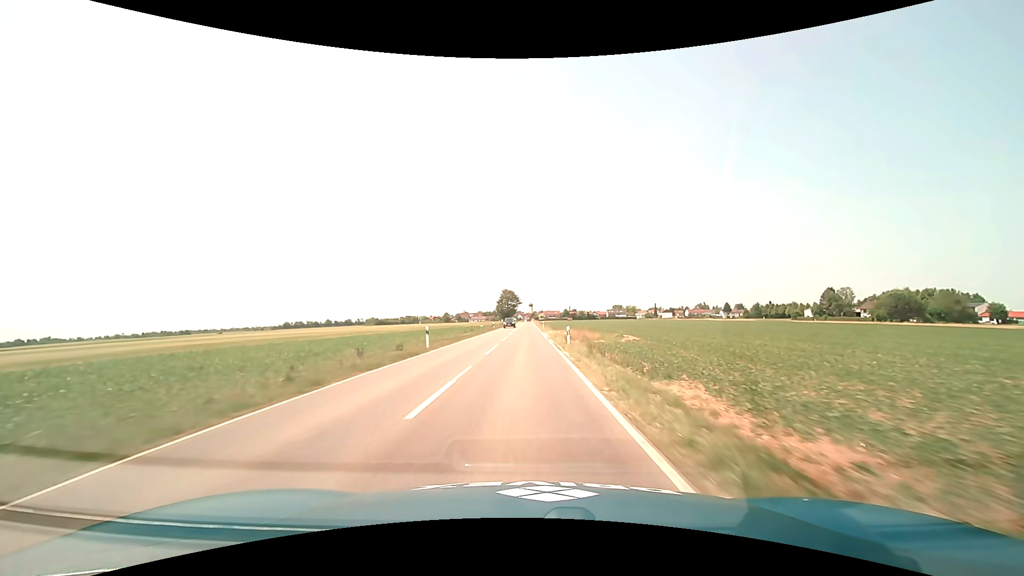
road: tertiary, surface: asphalt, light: Day
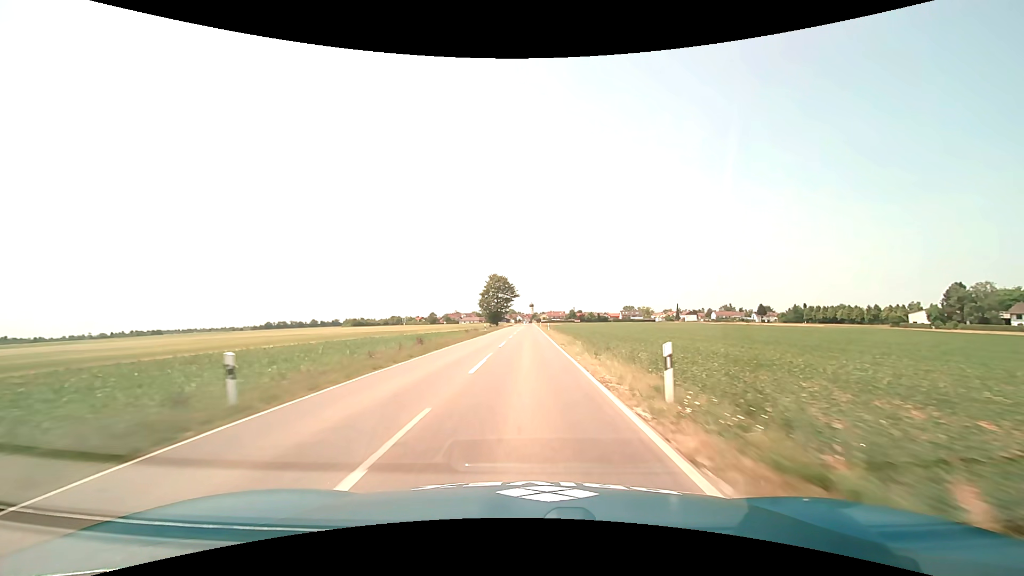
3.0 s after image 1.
(-0.3, +67.7) m; 0°
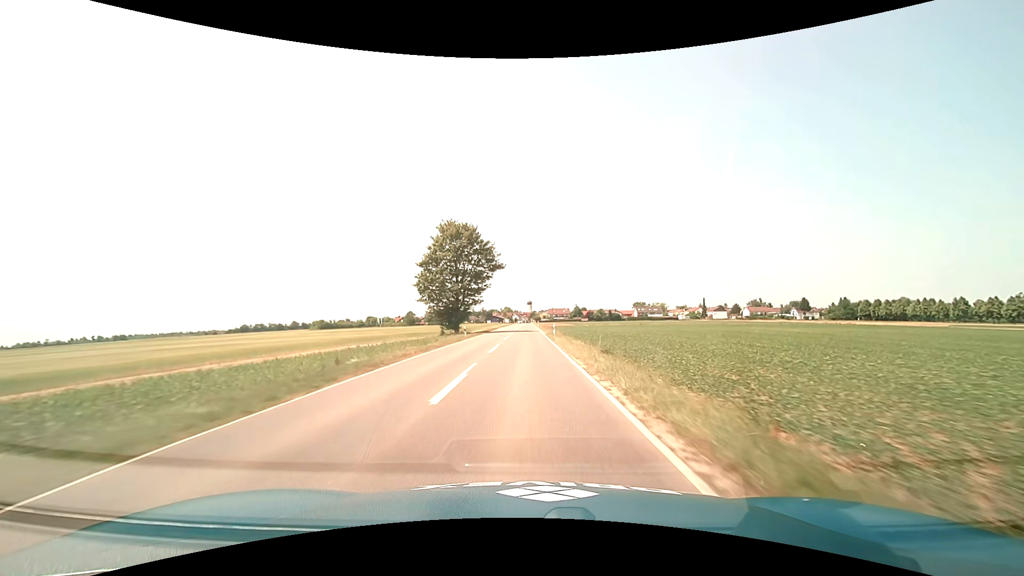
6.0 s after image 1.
(+0.2, +66.2) m; 0°
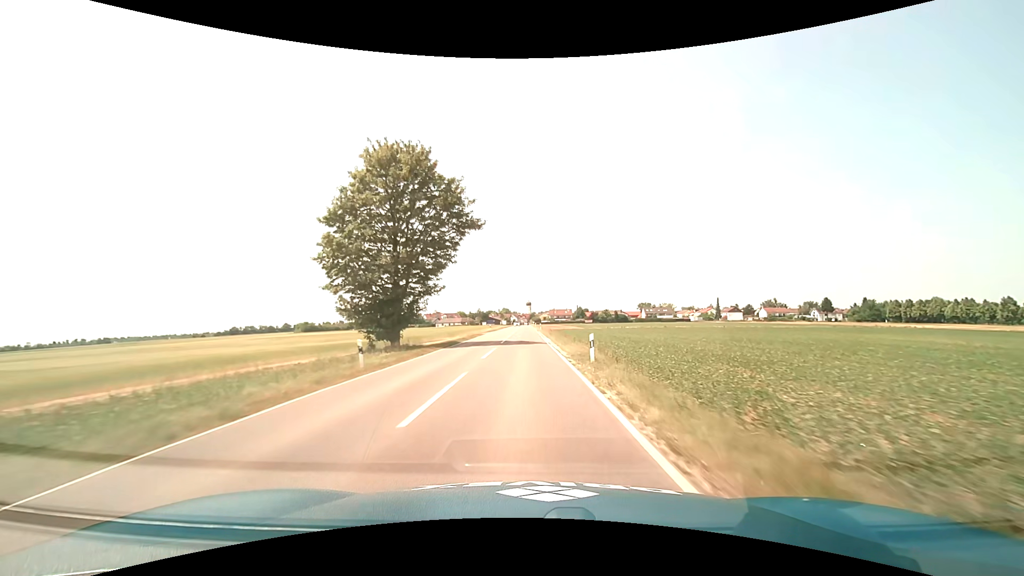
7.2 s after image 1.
(0.0, +26.1) m; 0°
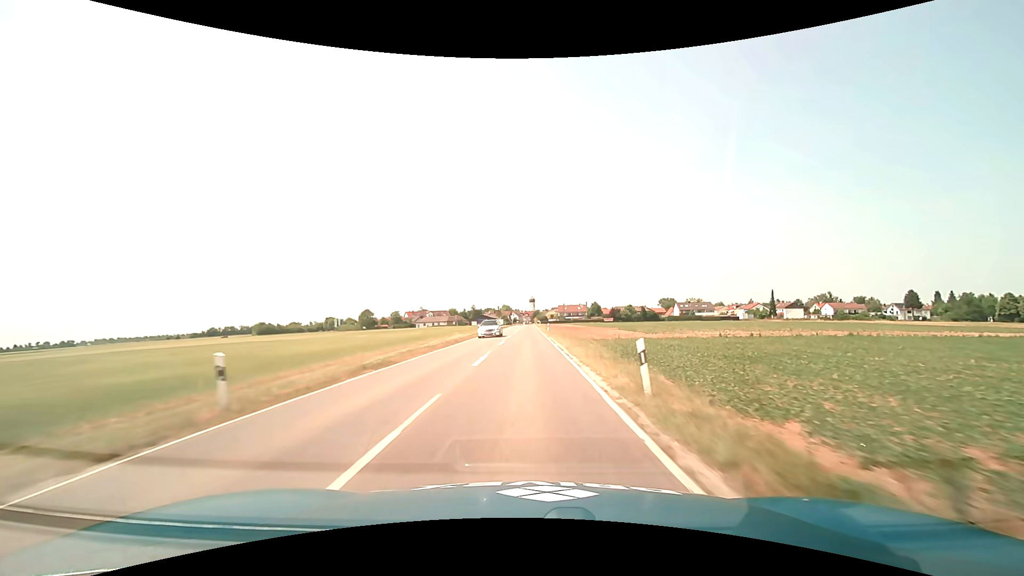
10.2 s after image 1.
(-0.1, +64.6) m; 0°
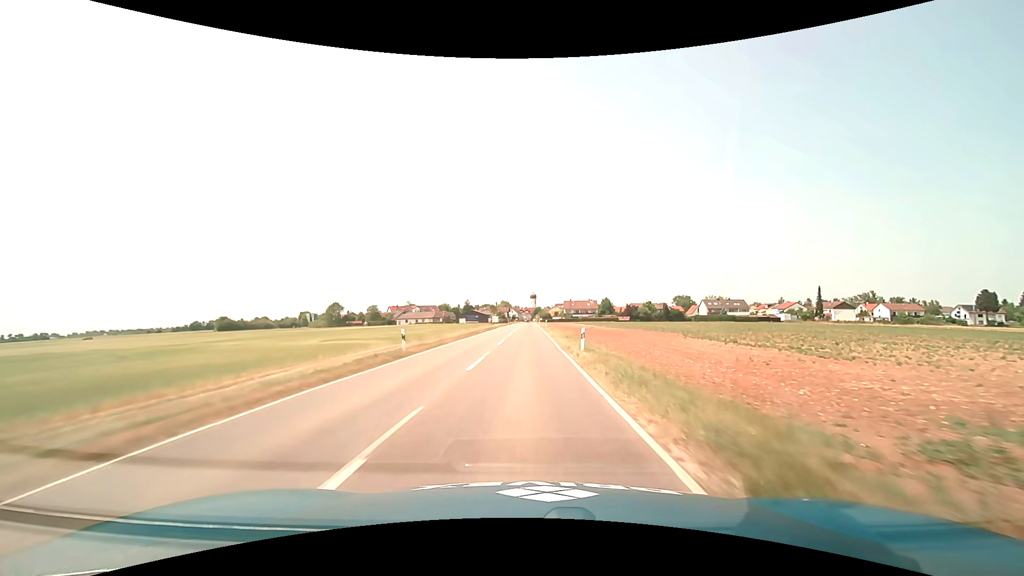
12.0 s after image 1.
(0.0, +38.1) m; 0°
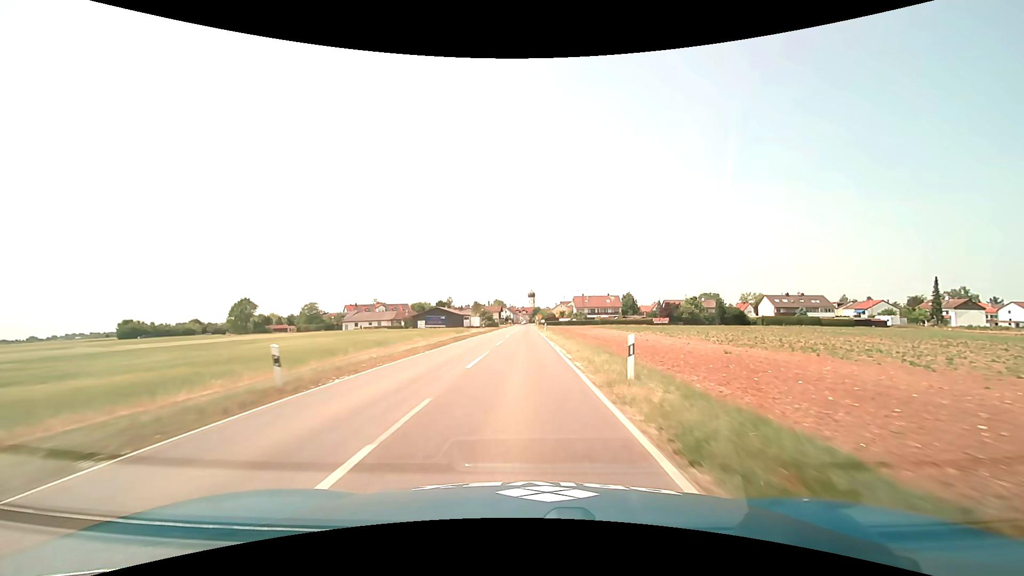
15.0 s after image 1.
(+0.2, +59.8) m; 0°
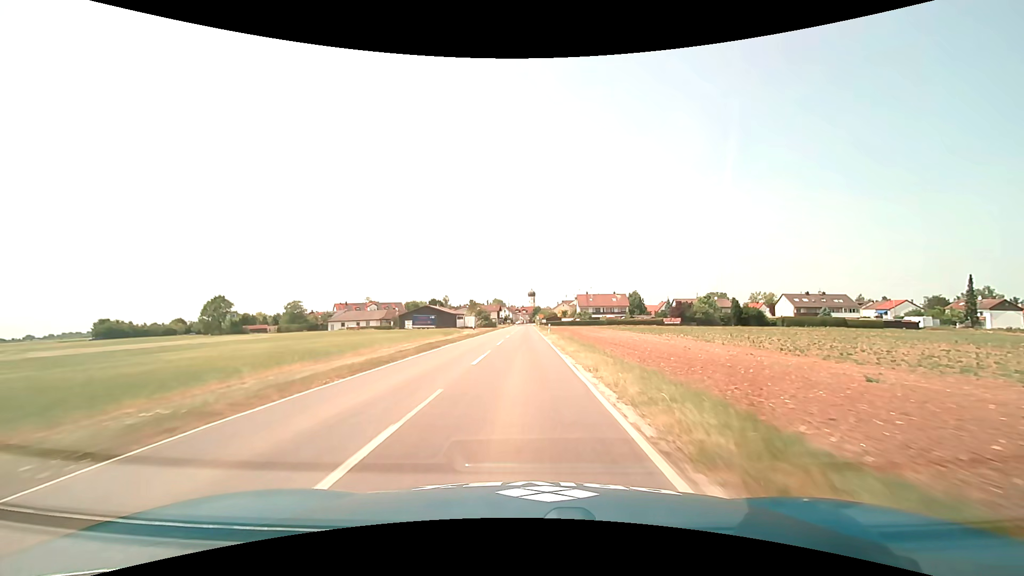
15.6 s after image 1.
(0.0, +11.1) m; 0°
(0, +10) (0, +20) (0, +30) (0, +40) (0, +50) (0, +60) (0, +70) (0, +80) (0, +90) (0, +100) m
